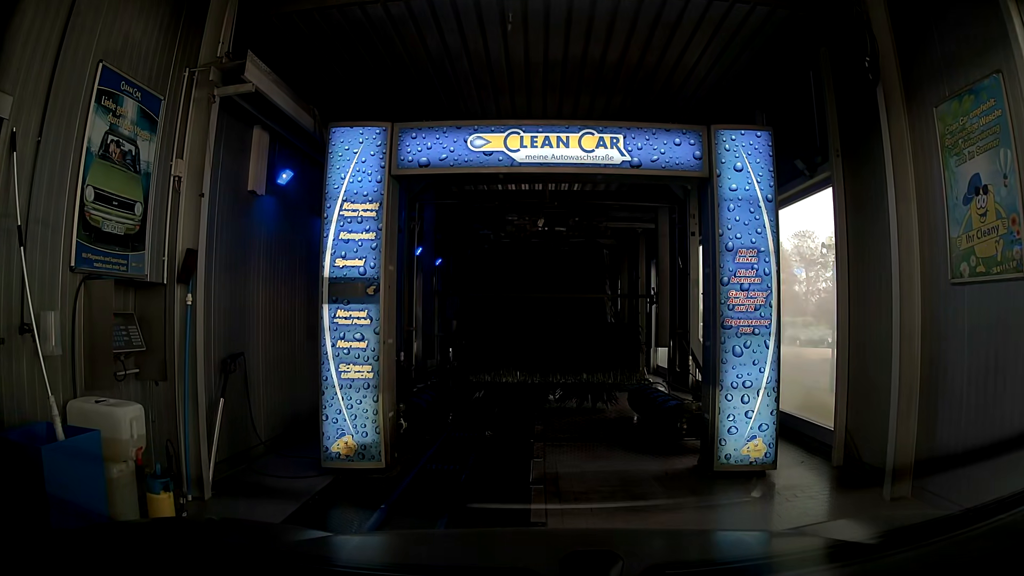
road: service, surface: asphalt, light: Day
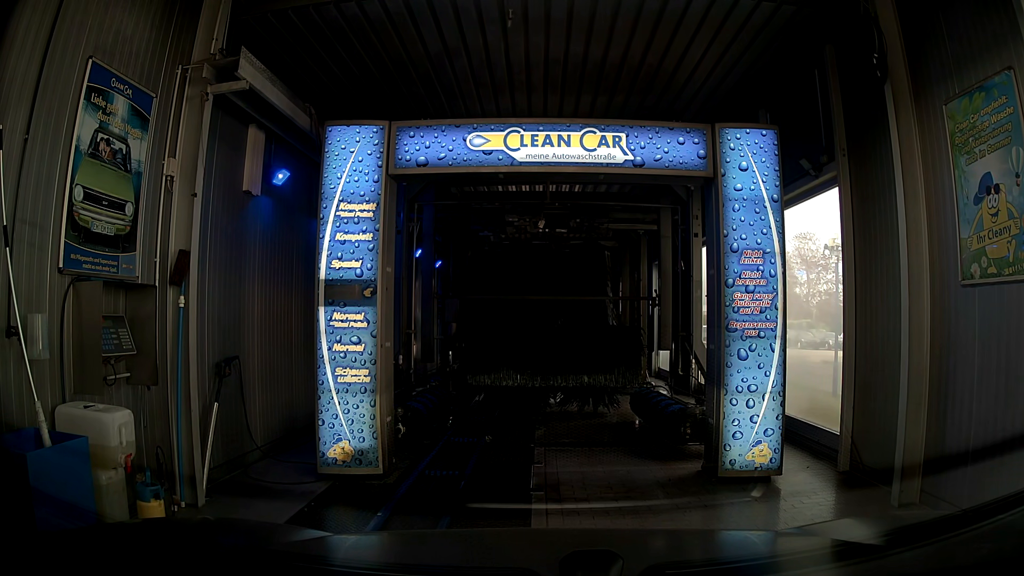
(0.0, +0.2) m; 0°
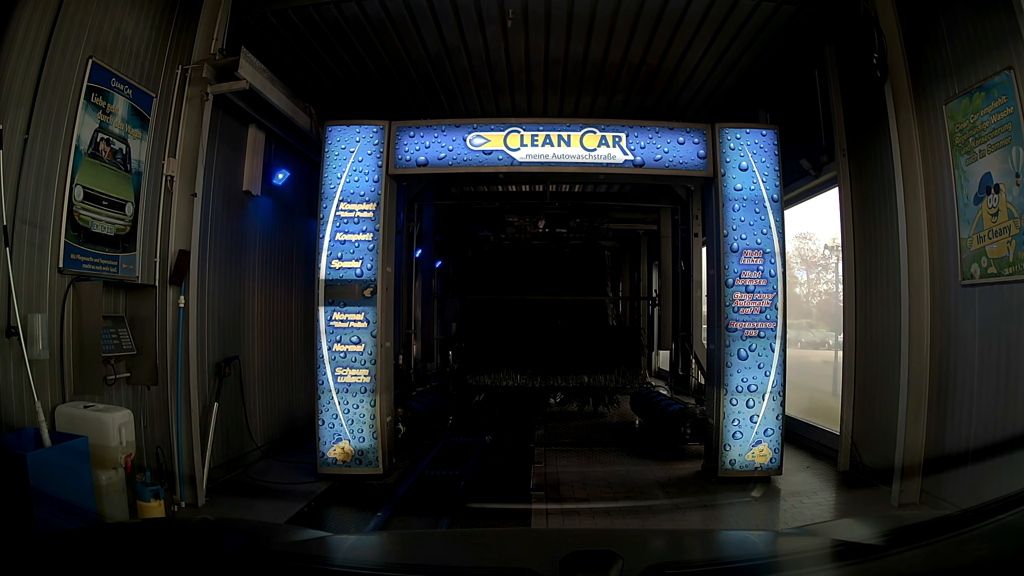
(0.0, 0.0) m; 0°
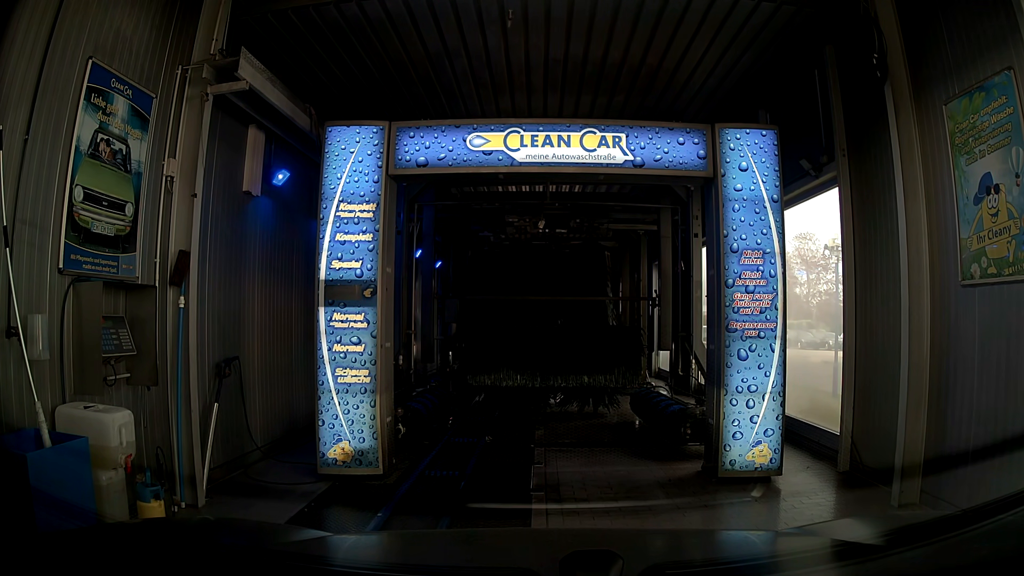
(0.0, 0.0) m; 0°
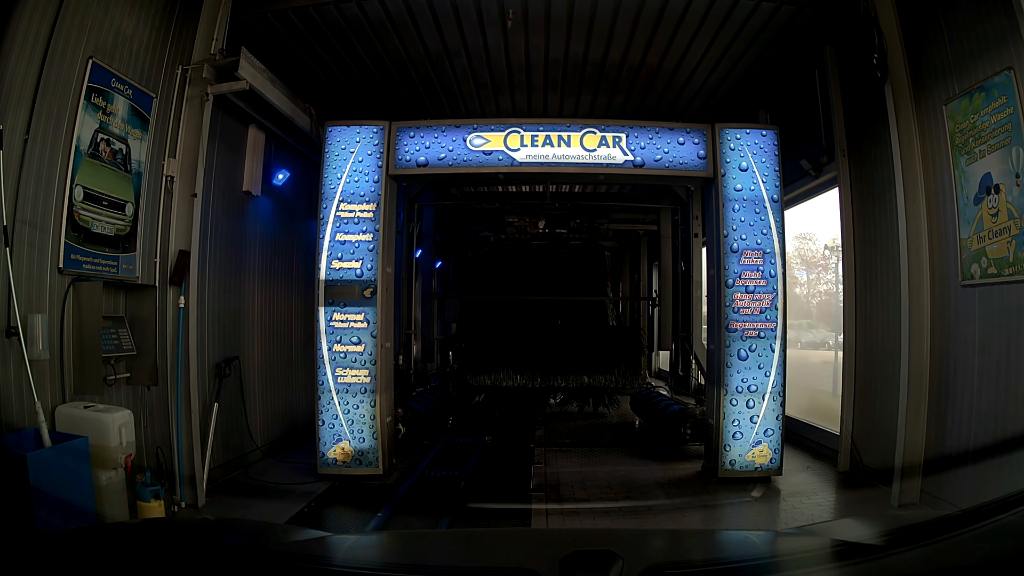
(0.0, 0.0) m; 0°
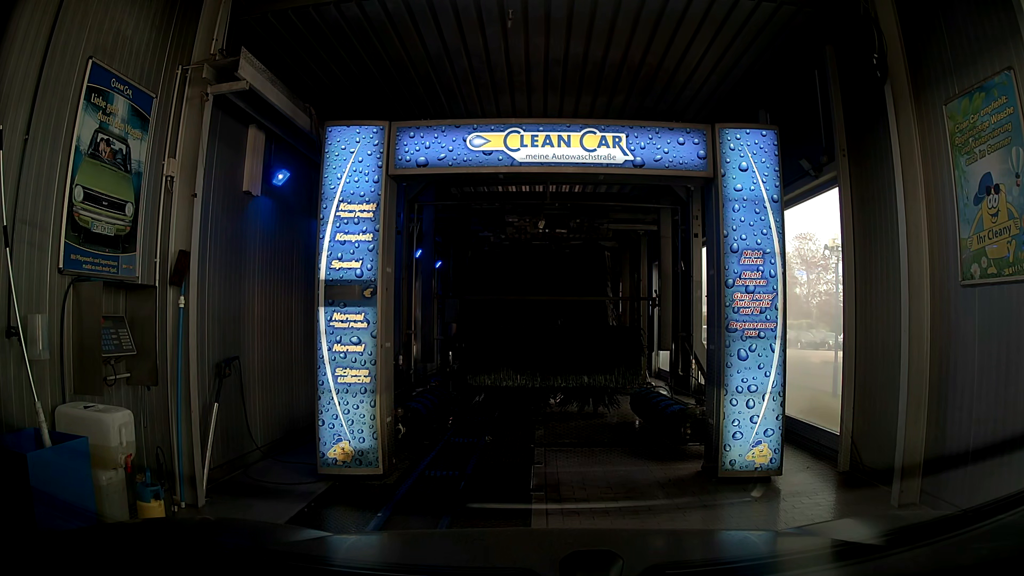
(0.0, 0.0) m; 0°
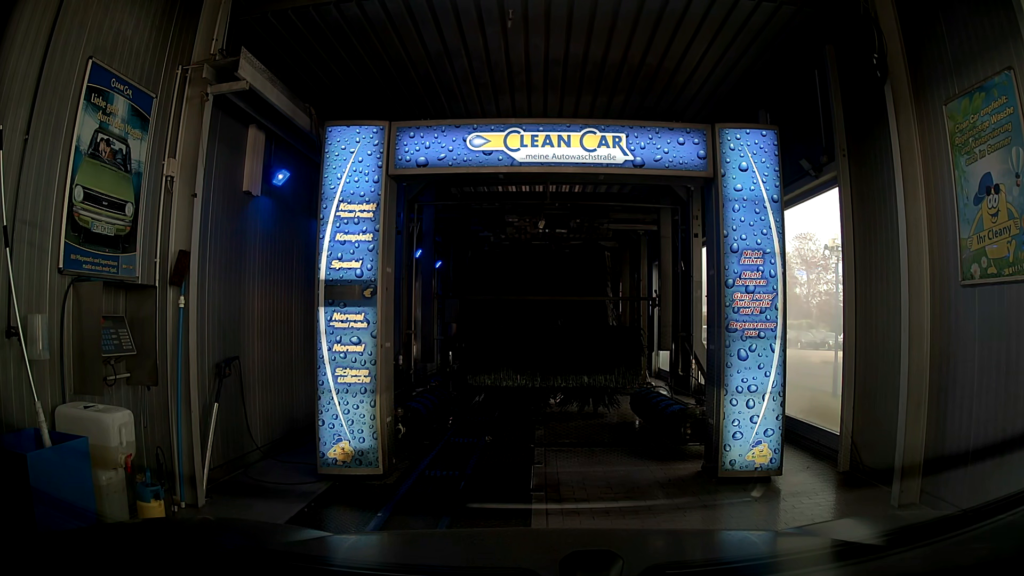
(0.0, 0.0) m; 0°
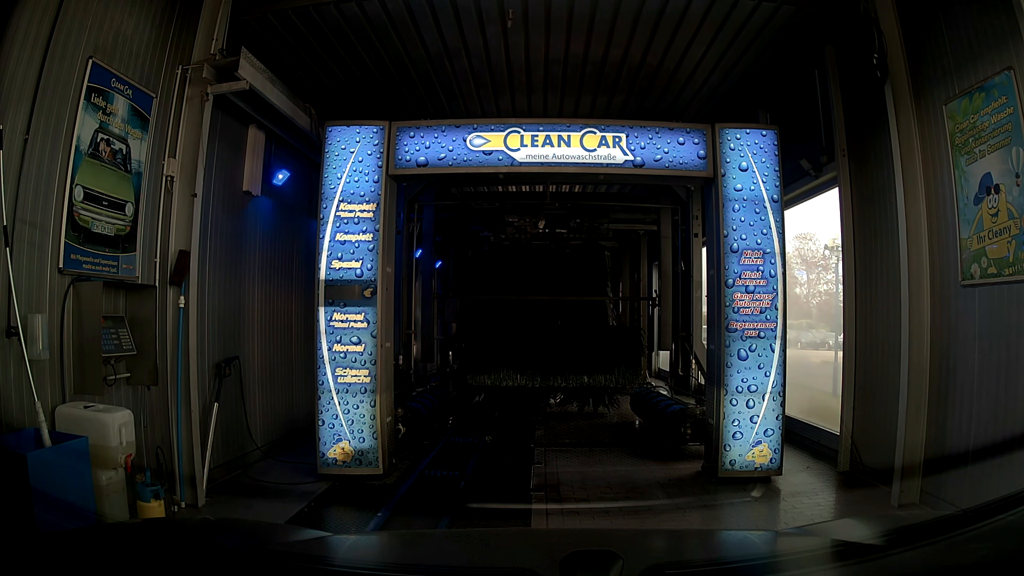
(0.0, 0.0) m; 0°
